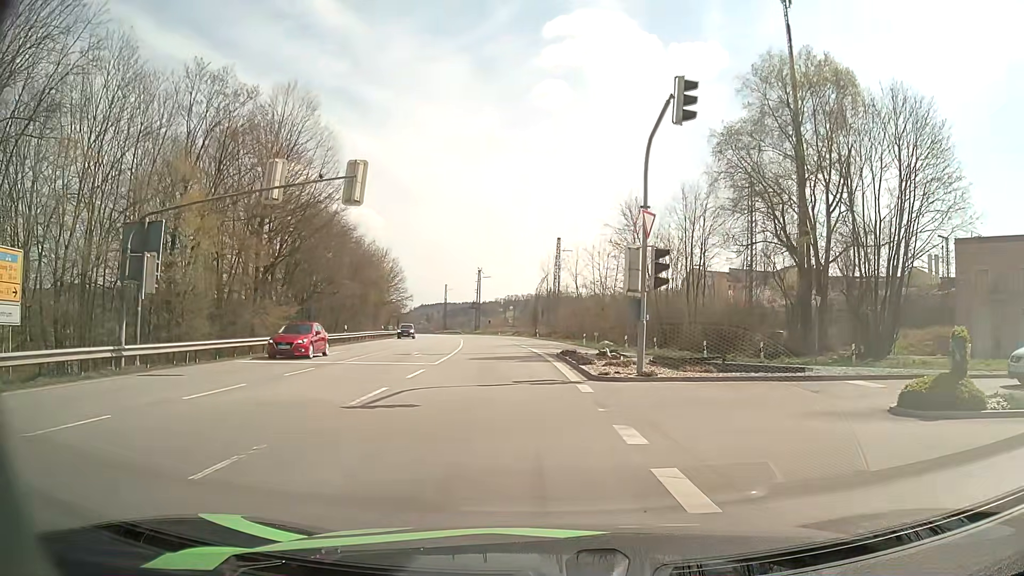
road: primary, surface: asphalt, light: Day
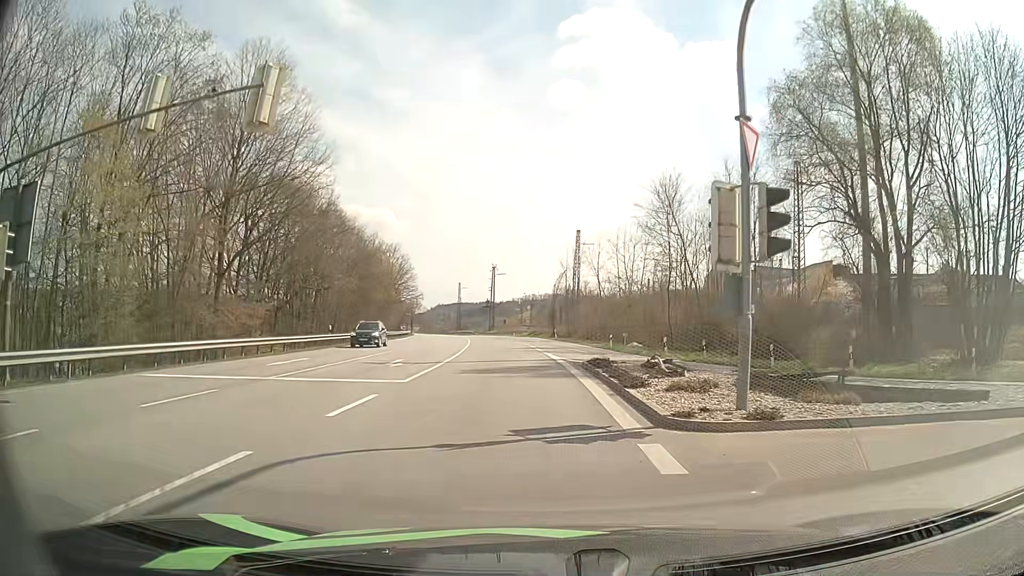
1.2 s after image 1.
(-0.1, +8.1) m; -1°
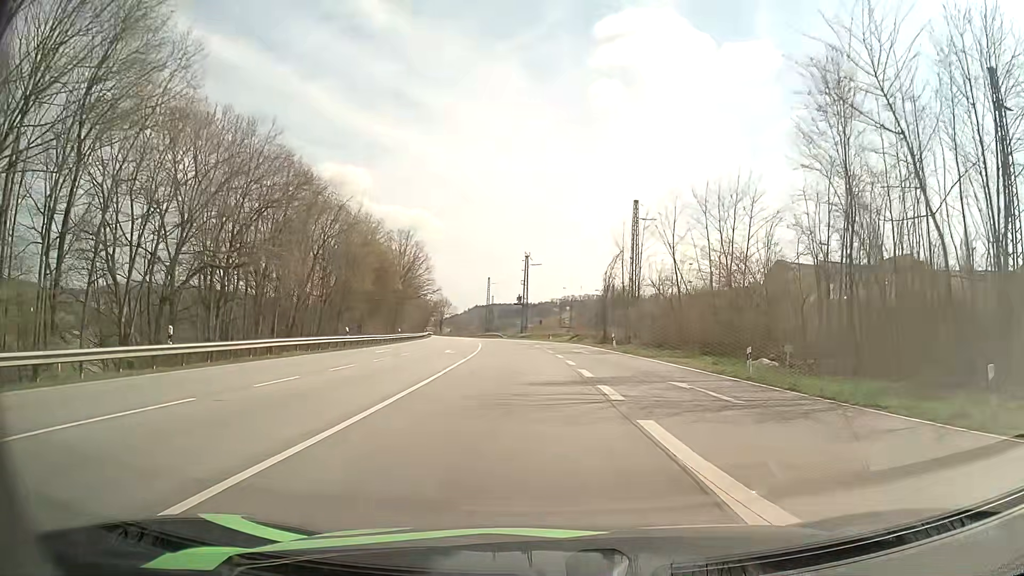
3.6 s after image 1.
(-1.0, +24.0) m; -4°
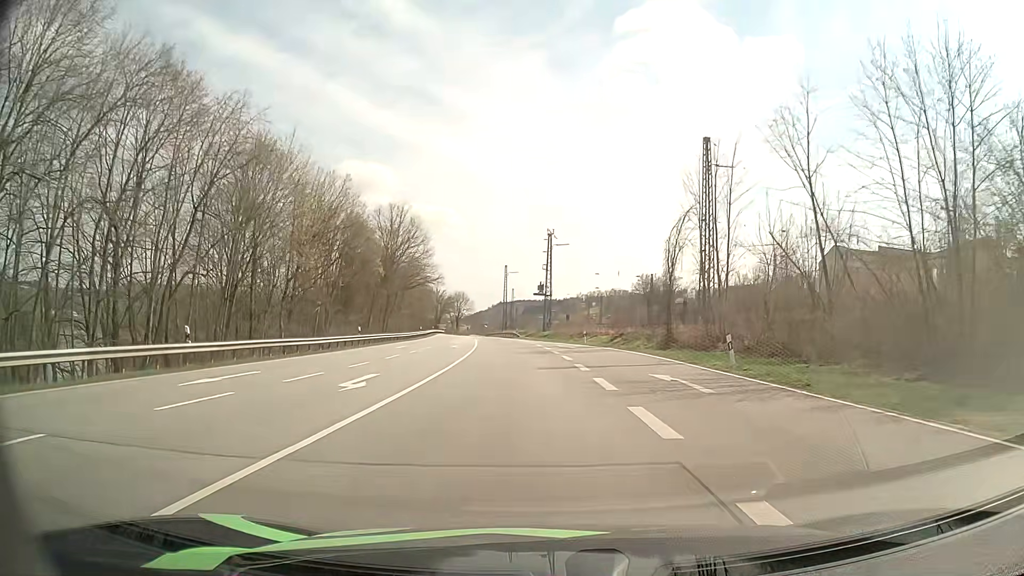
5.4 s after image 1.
(-0.3, +23.2) m; -2°
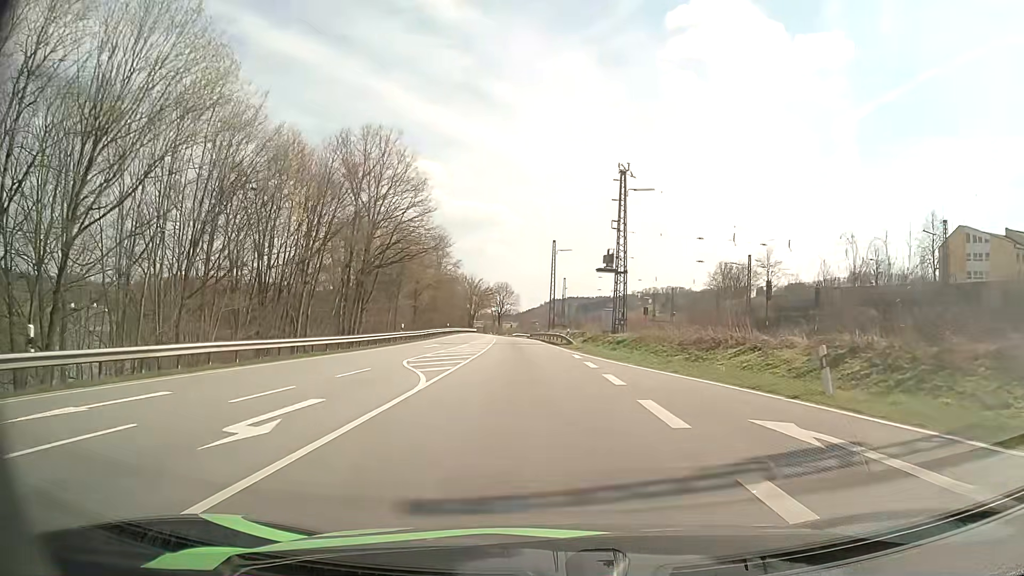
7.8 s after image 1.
(-1.4, +35.5) m; -5°
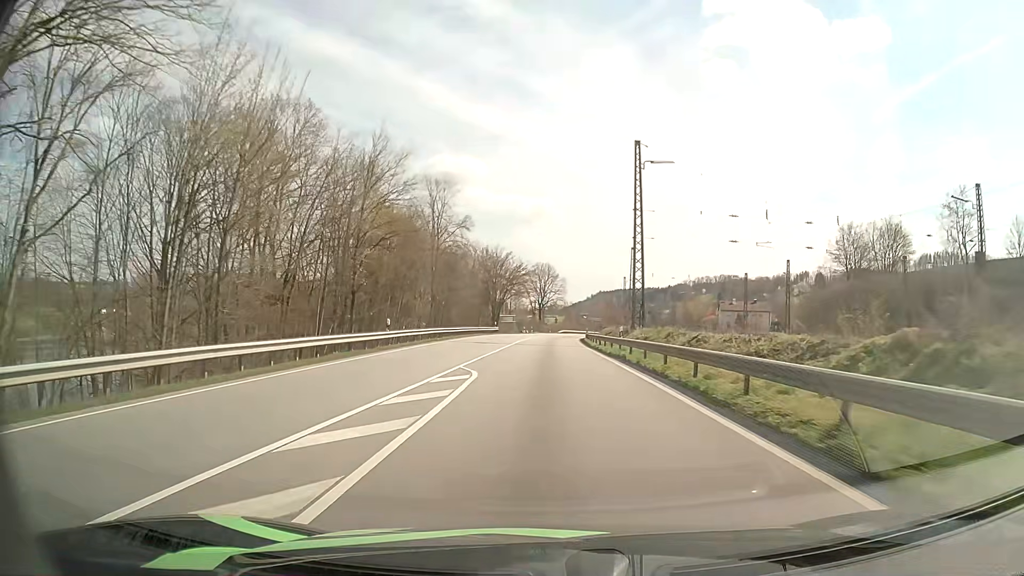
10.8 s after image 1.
(-2.1, +50.1) m; -4°
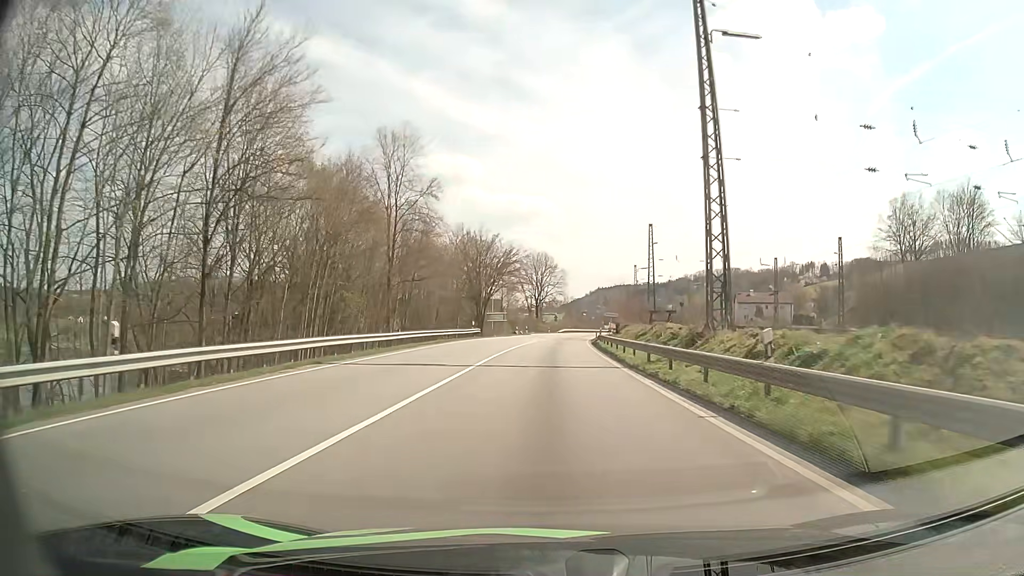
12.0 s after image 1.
(-0.1, +21.4) m; 0°
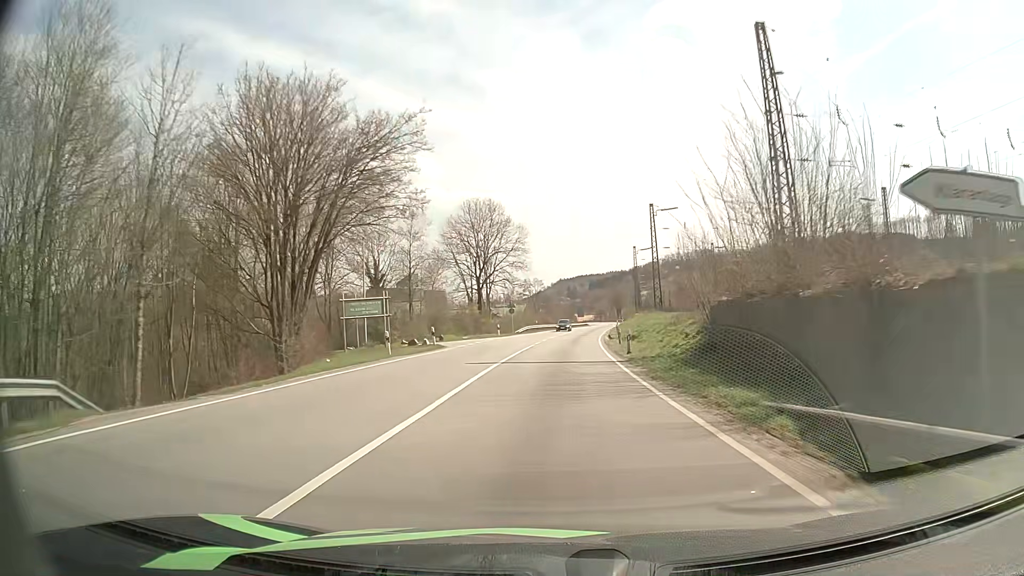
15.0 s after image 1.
(+1.2, +55.9) m; +3°
(0, +10) (0, +20) (+1, +30) (+1, +40) (+2, +50) (+3, +60) (+4, +70) (+5, +80) (+6, +90) (+7, +100) m
